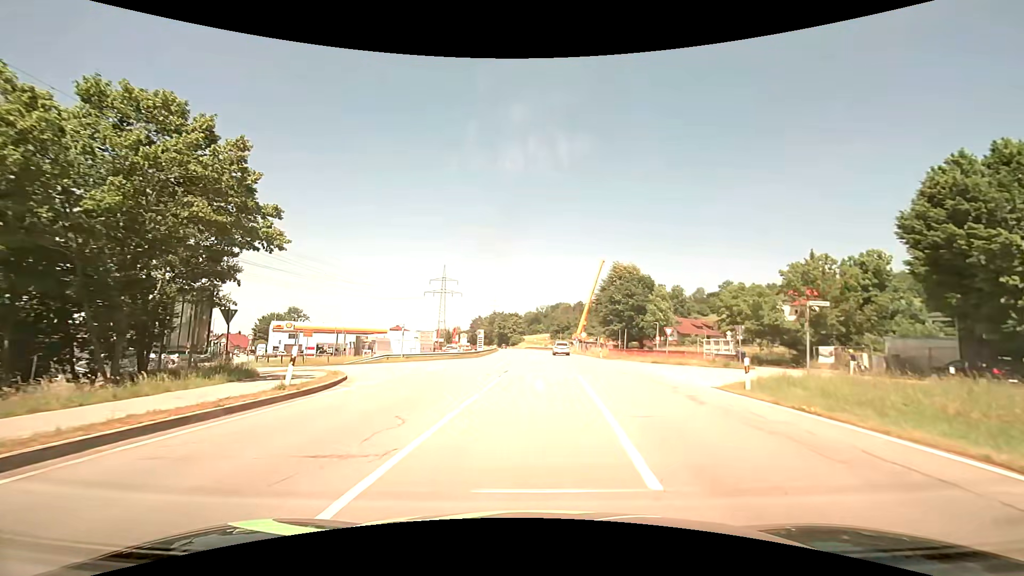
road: primary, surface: asphalt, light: Day
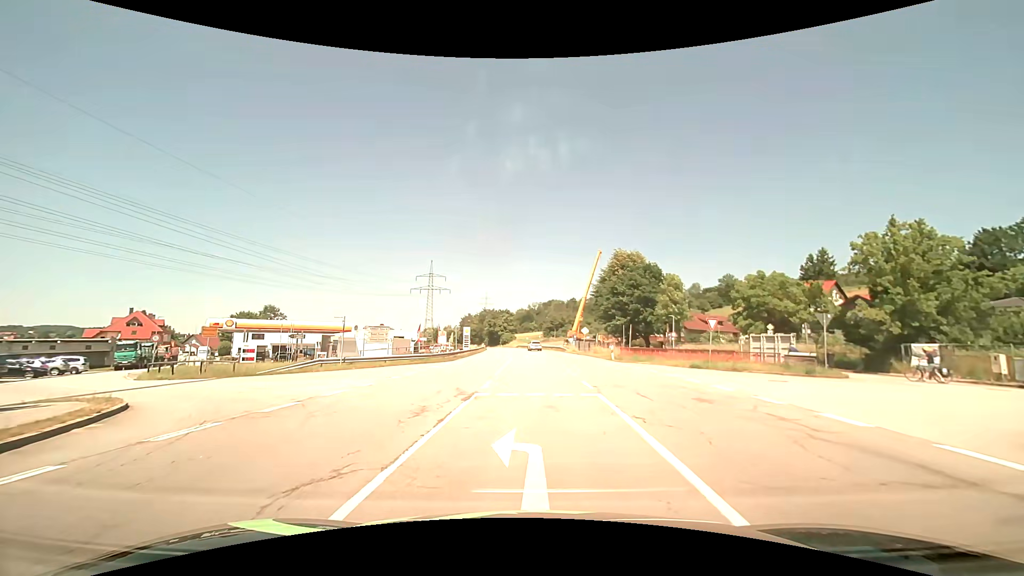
(+0.1, +11.7) m; +1°
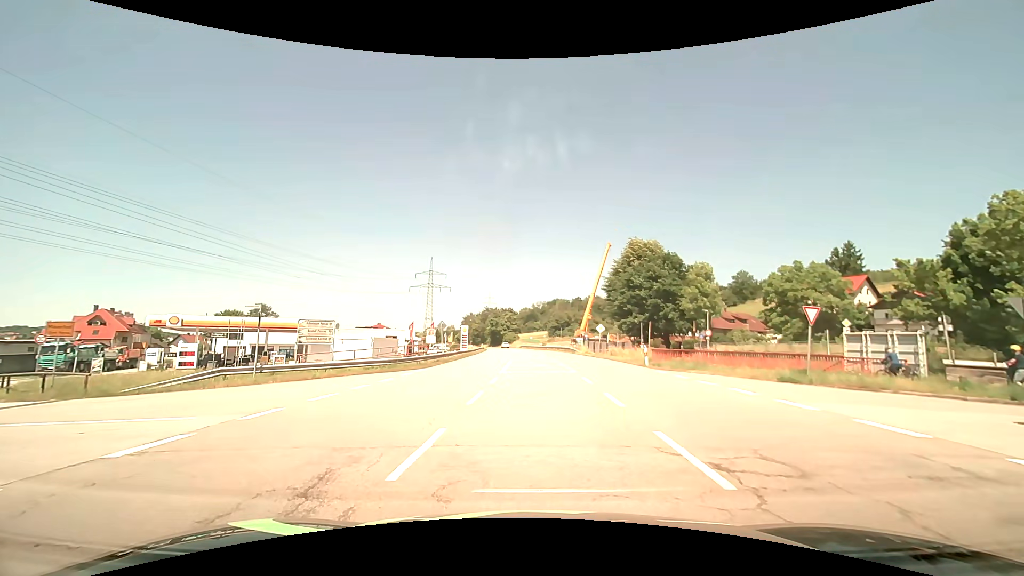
(0.0, +9.8) m; 0°
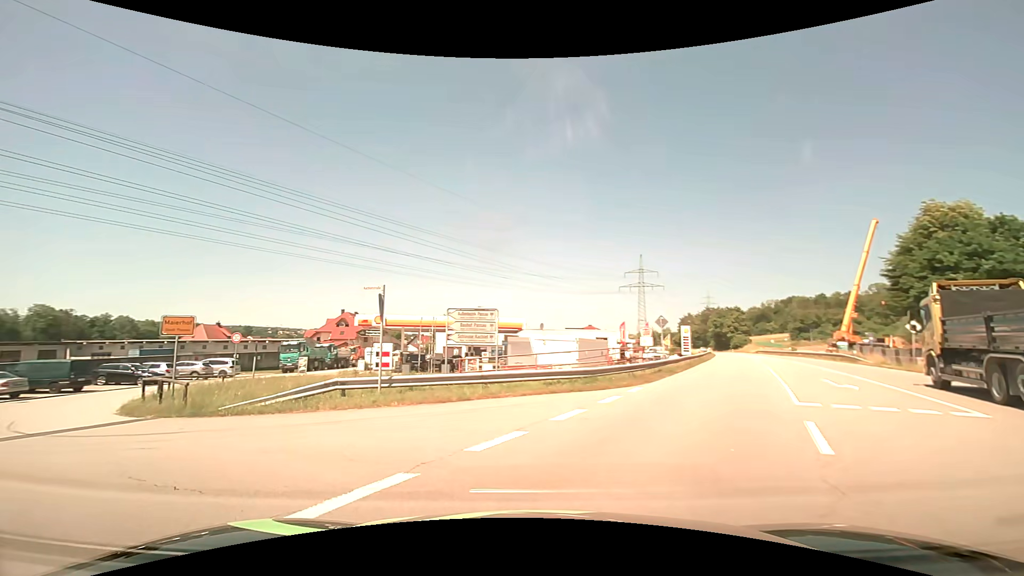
(-1.3, +10.0) m; -22°
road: residential
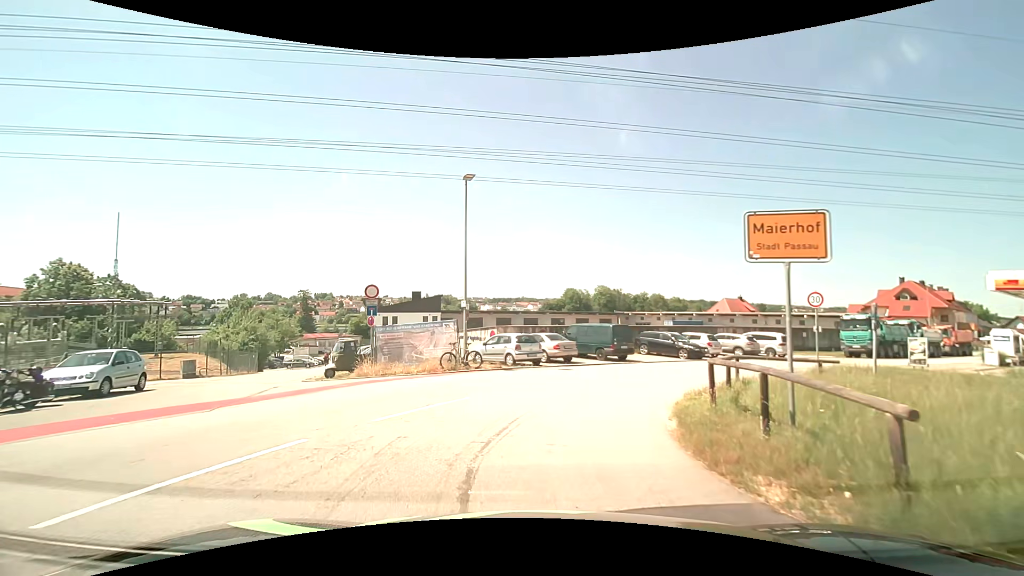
(-7.2, +10.4) m; -56°
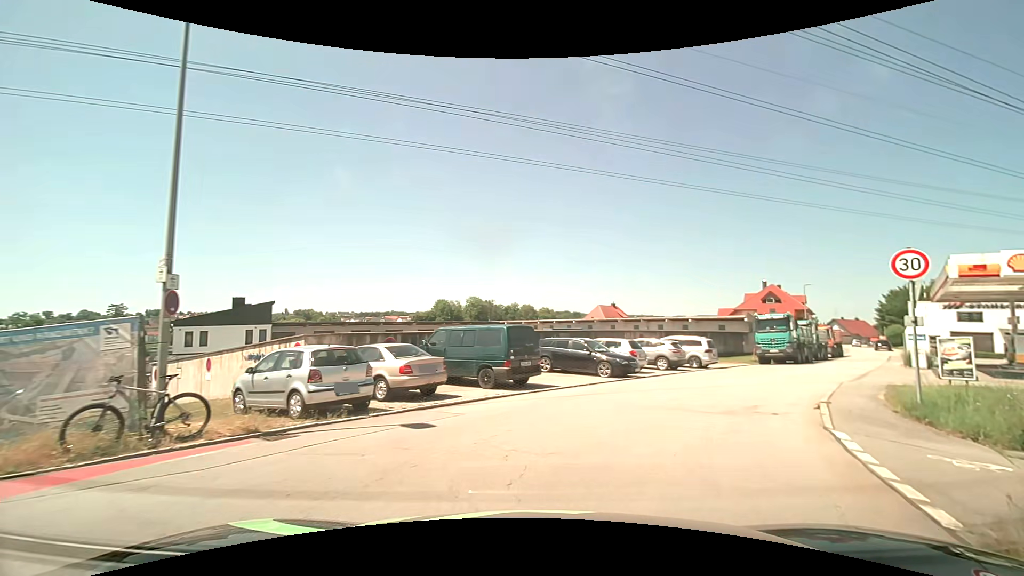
(+0.5, +11.3) m; +16°
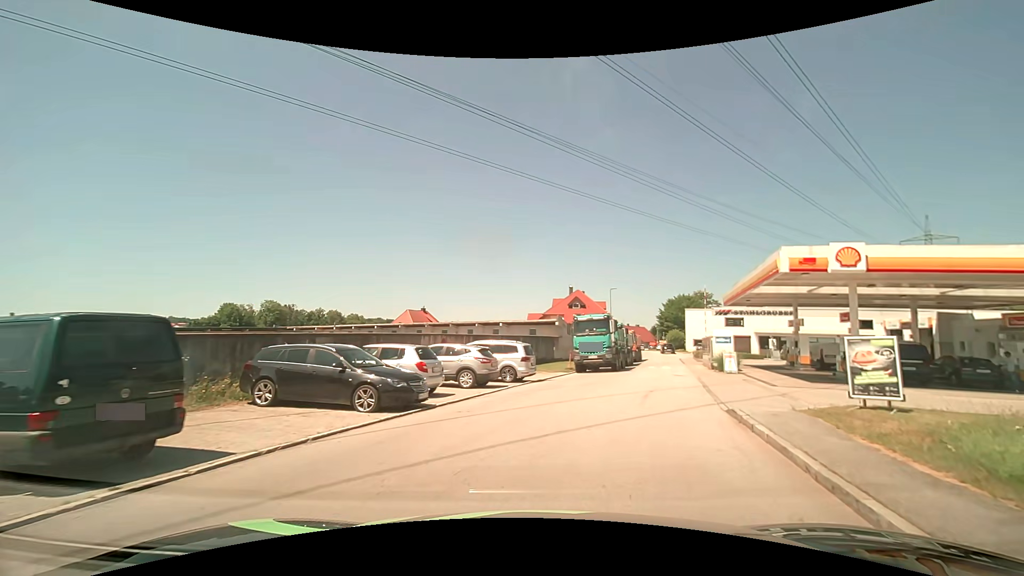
(+1.4, +8.3) m; +19°
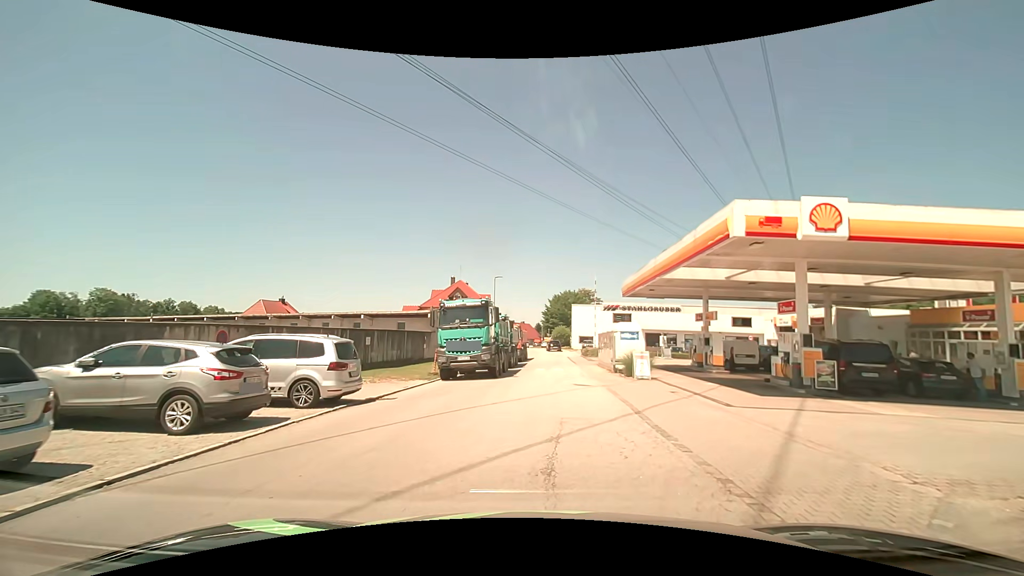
(+1.3, +8.5) m; +14°
(0, +10) (+1, +20) (+1, +30) (+2, +40) (+2, +50) (+1, +60) (0, +70) (0, +80) (-1, +90) (-2, +100) m
